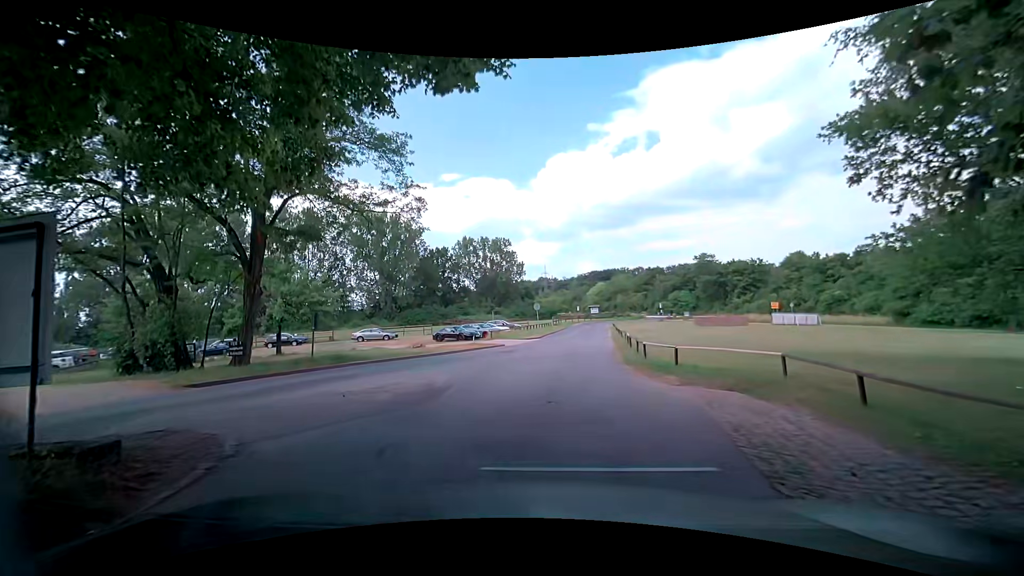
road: service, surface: paved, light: Day
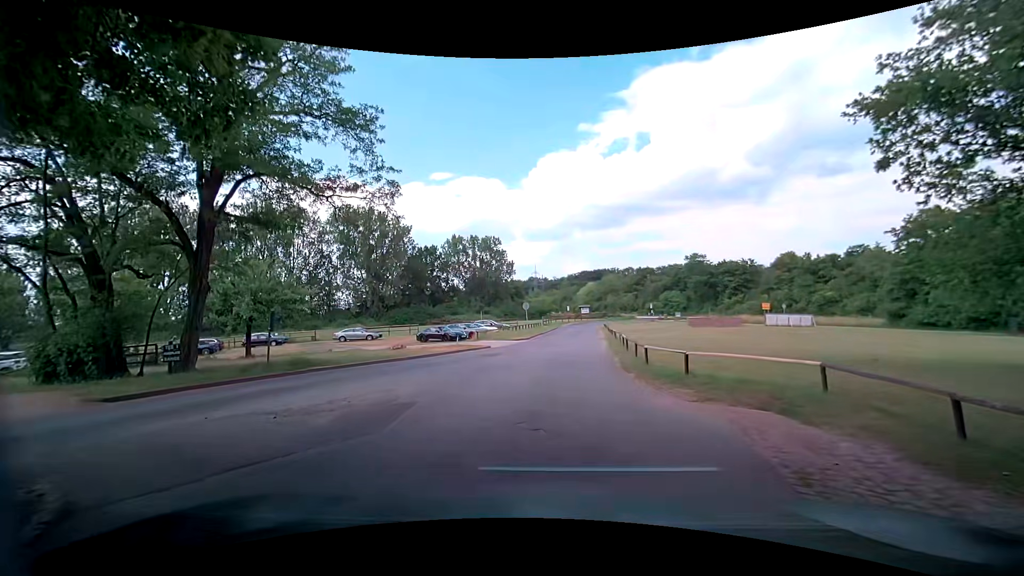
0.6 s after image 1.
(+0.1, +1.9) m; +3°
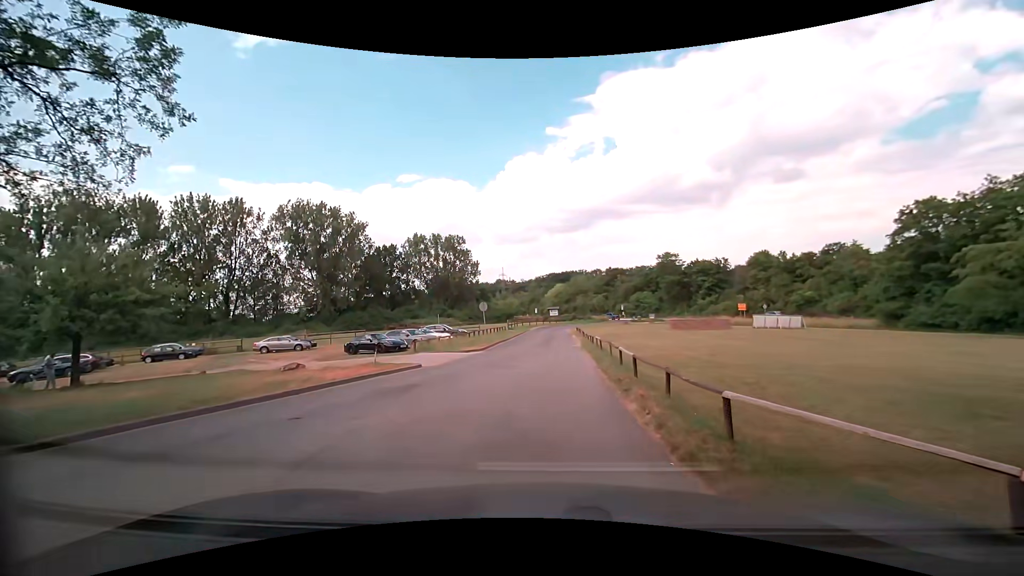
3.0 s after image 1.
(+0.1, +8.2) m; +5°
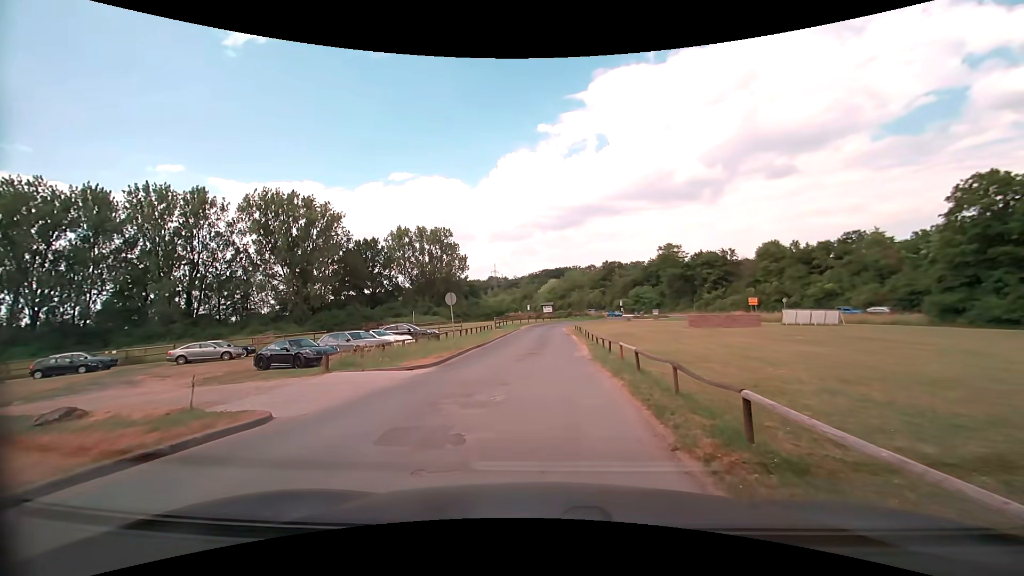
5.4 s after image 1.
(-0.3, +9.3) m; -1°
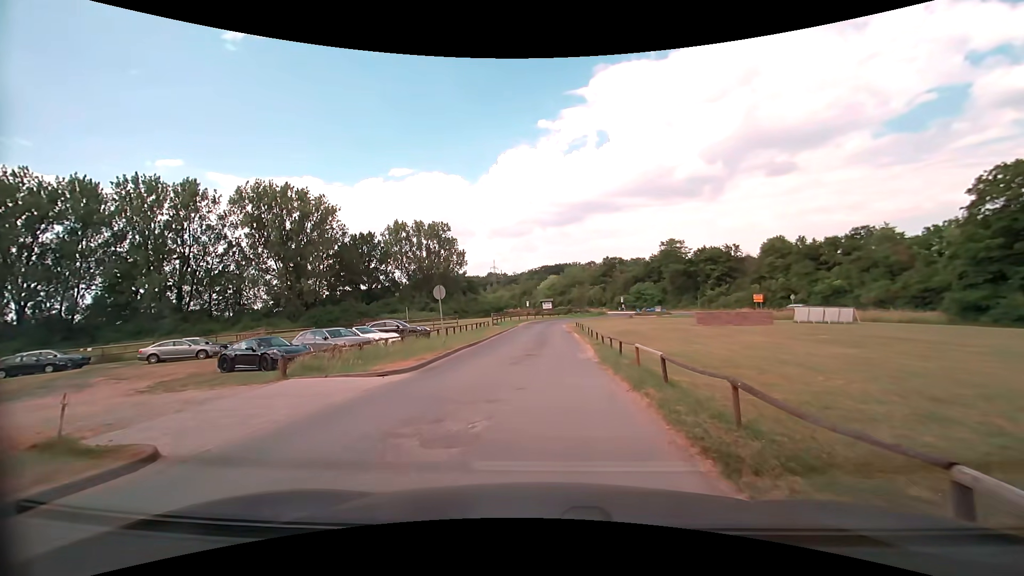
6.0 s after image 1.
(0.0, +2.5) m; -1°
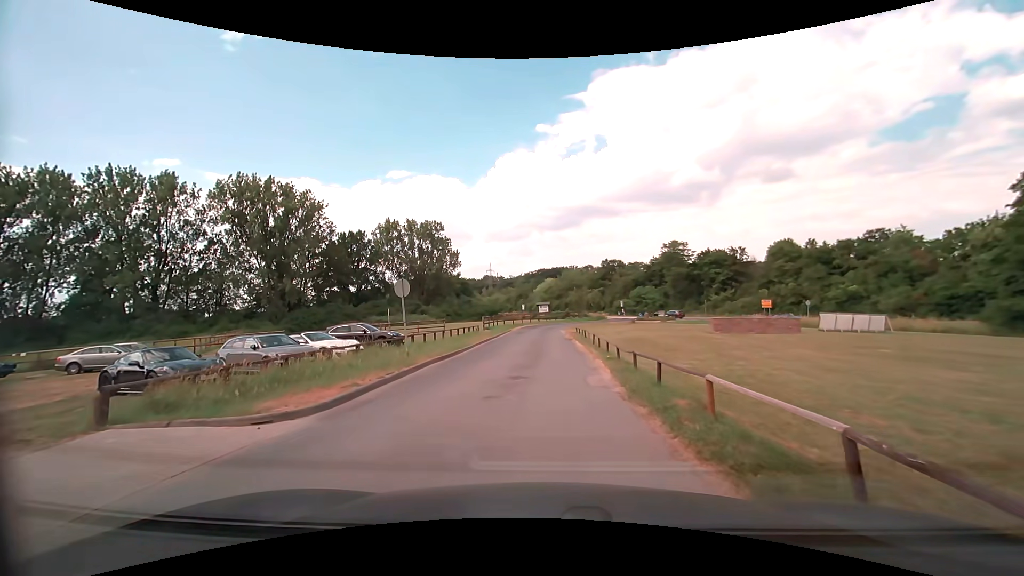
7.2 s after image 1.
(+0.1, +5.2) m; +1°
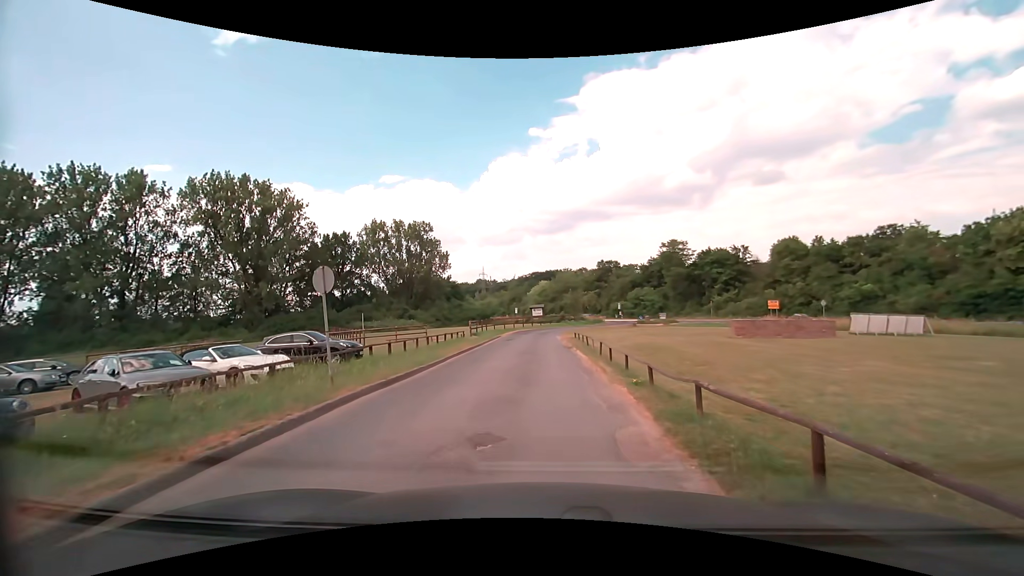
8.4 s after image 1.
(0.0, +5.4) m; +1°
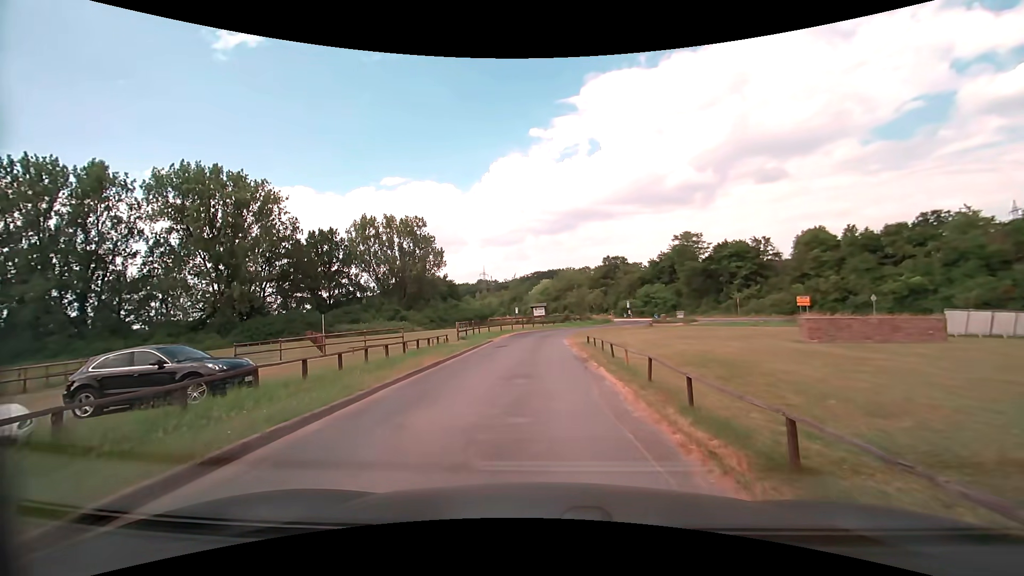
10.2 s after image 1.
(0.0, +8.4) m; +1°
(0, +10) (-1, +20) (-1, +30) (-1, +40) (+1, +50) (+5, +59) (+13, +64) (+23, +65) (+32, +60) (+38, +52) m
